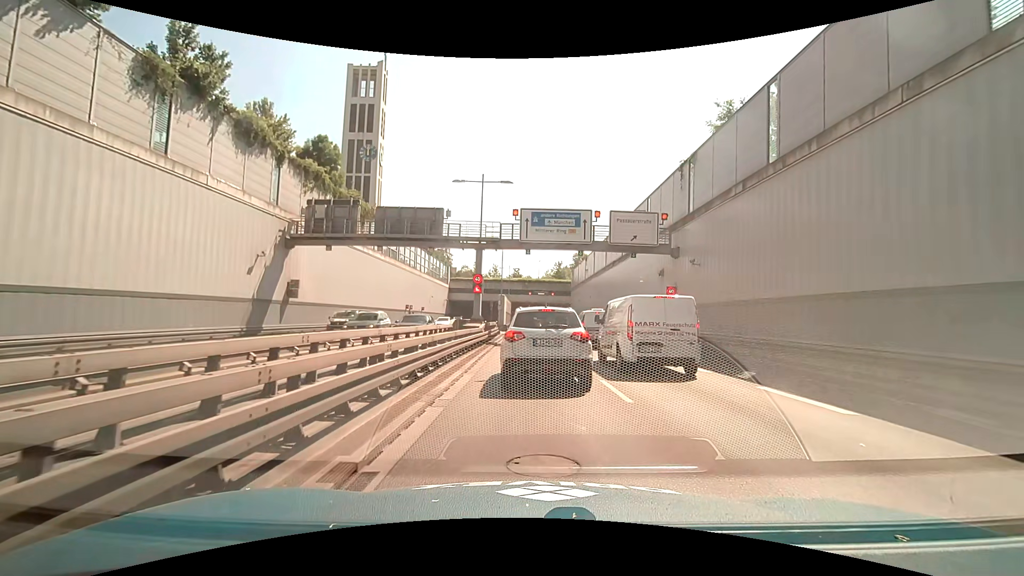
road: trunk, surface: asphalt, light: Day
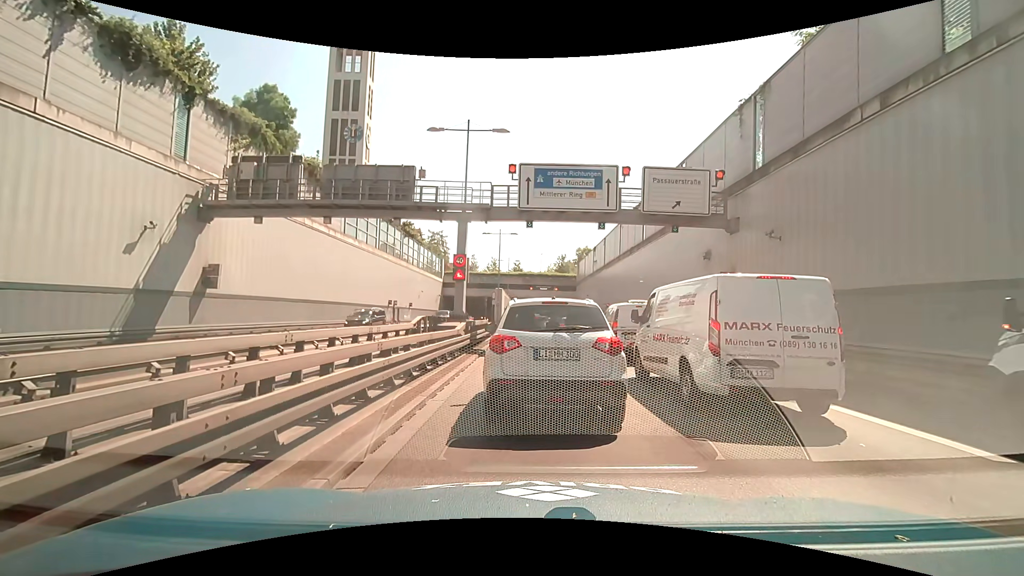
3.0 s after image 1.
(+0.2, +8.1) m; +2°
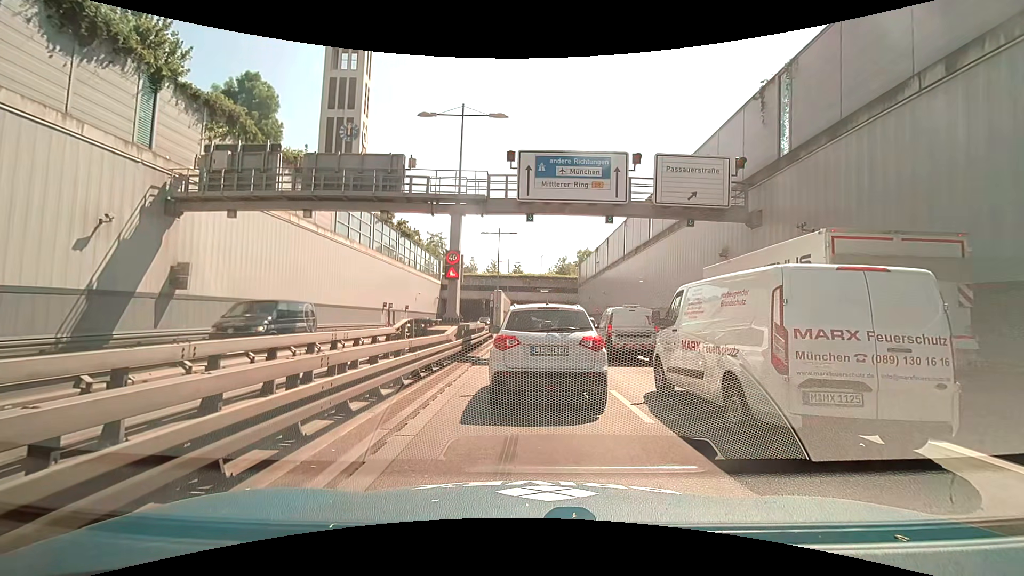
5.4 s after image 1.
(0.0, +2.2) m; 0°
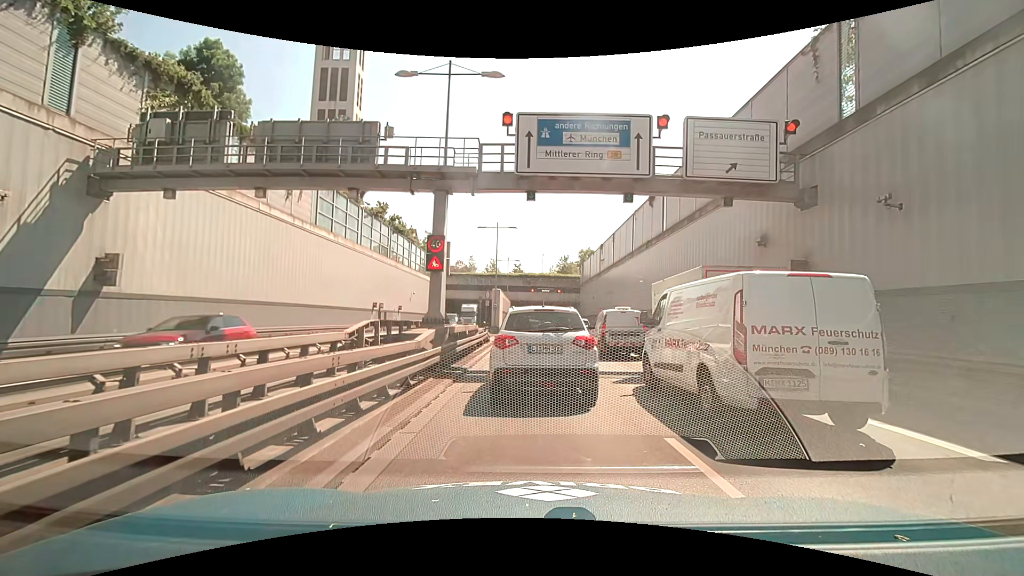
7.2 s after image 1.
(0.0, +3.9) m; -1°
(0, +10) (0, +20) (0, +30) (0, +40) (0, +50) (0, +60) (0, +70) (0, +80) (0, +90) (-1, +100) m
